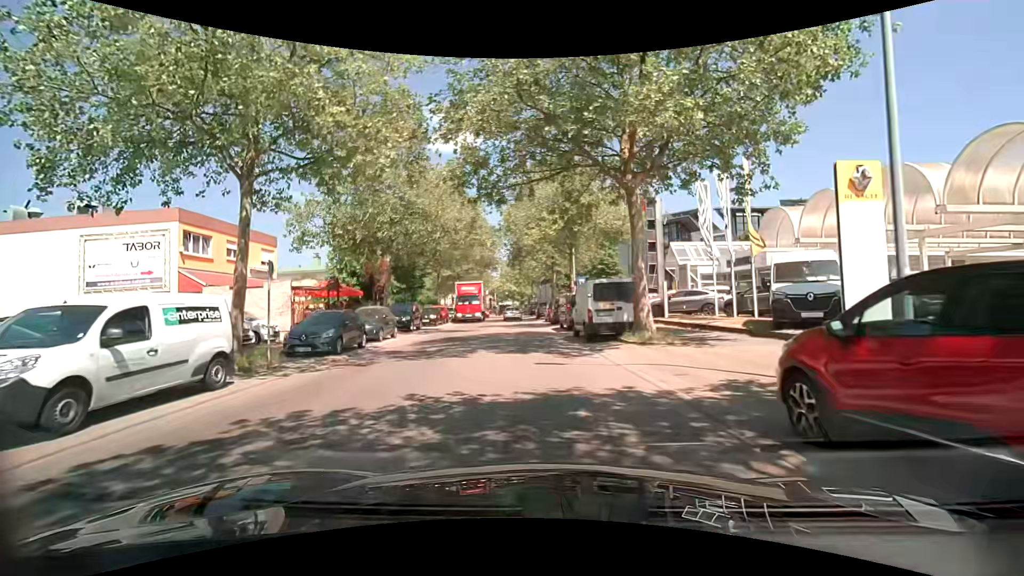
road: tertiary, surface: asphalt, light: Day
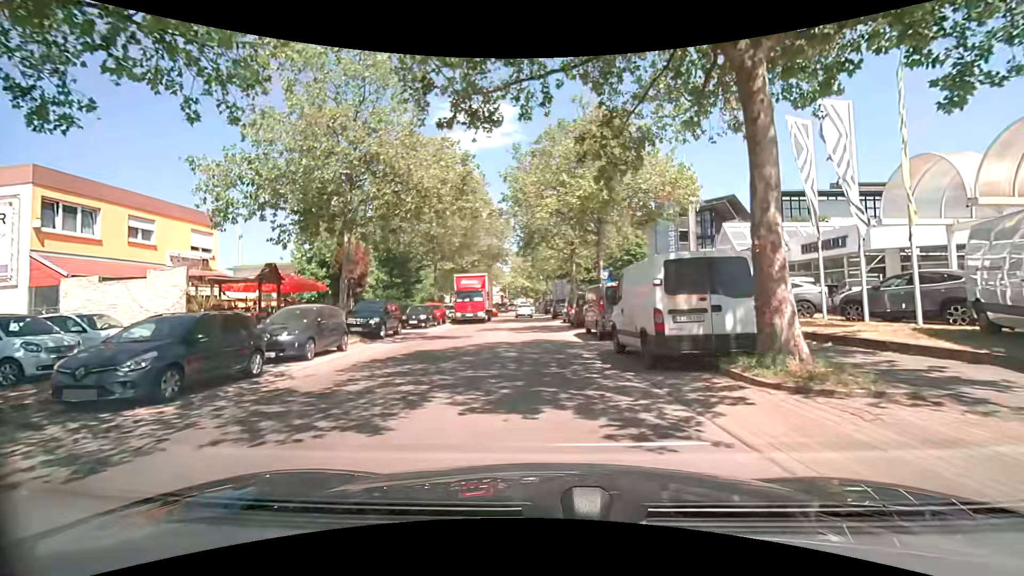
(-0.3, +8.1) m; -3°
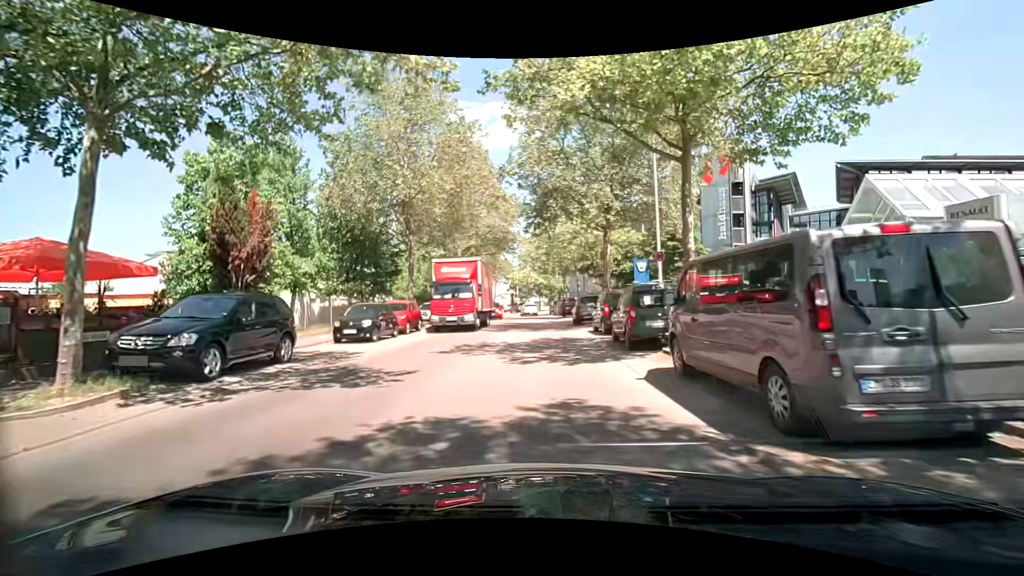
(-0.2, +12.3) m; -2°
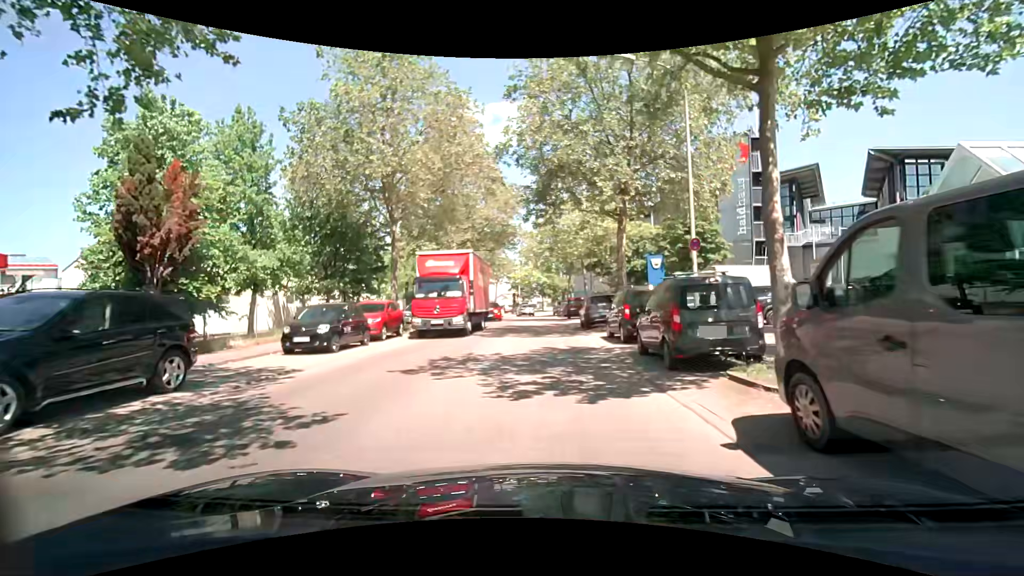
(0.0, +4.0) m; +1°
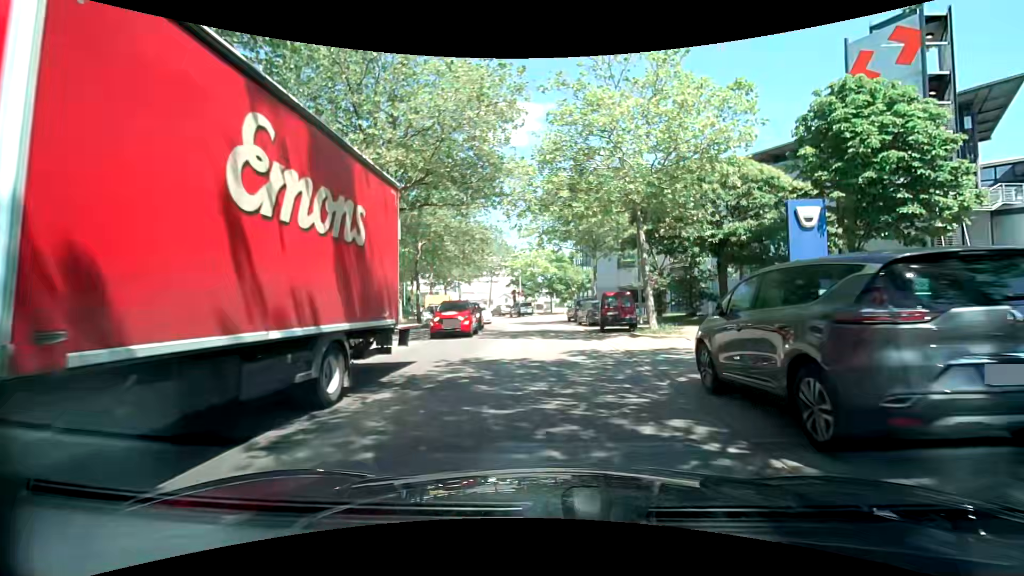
(-0.4, +19.8) m; -2°
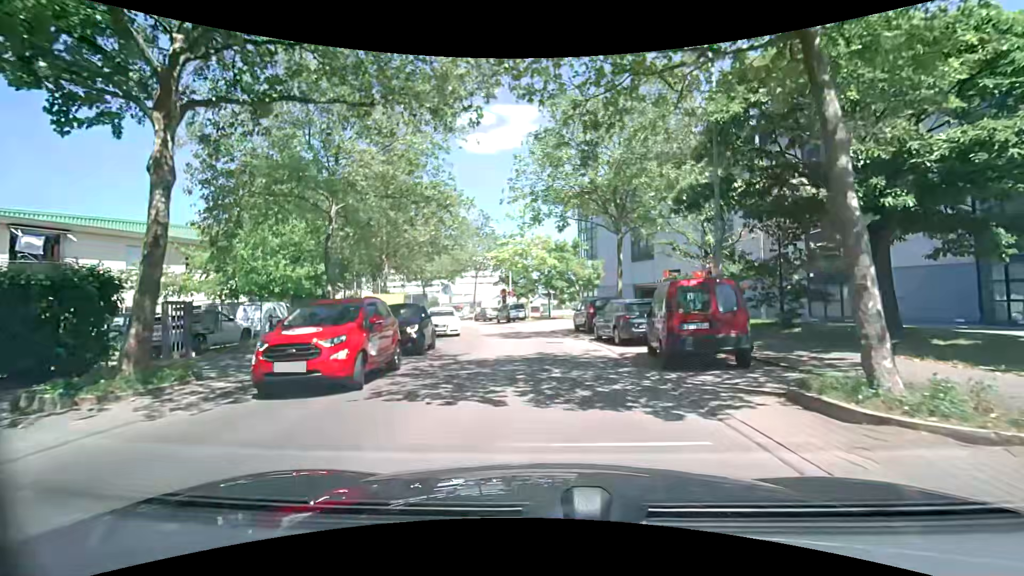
(+0.3, +12.3) m; +1°
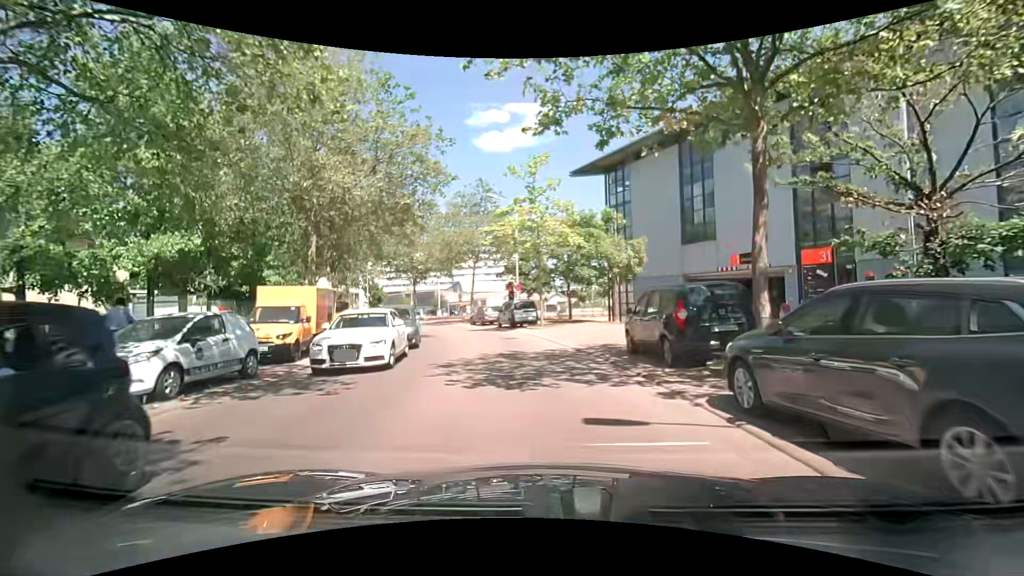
(0.0, +12.7) m; -3°
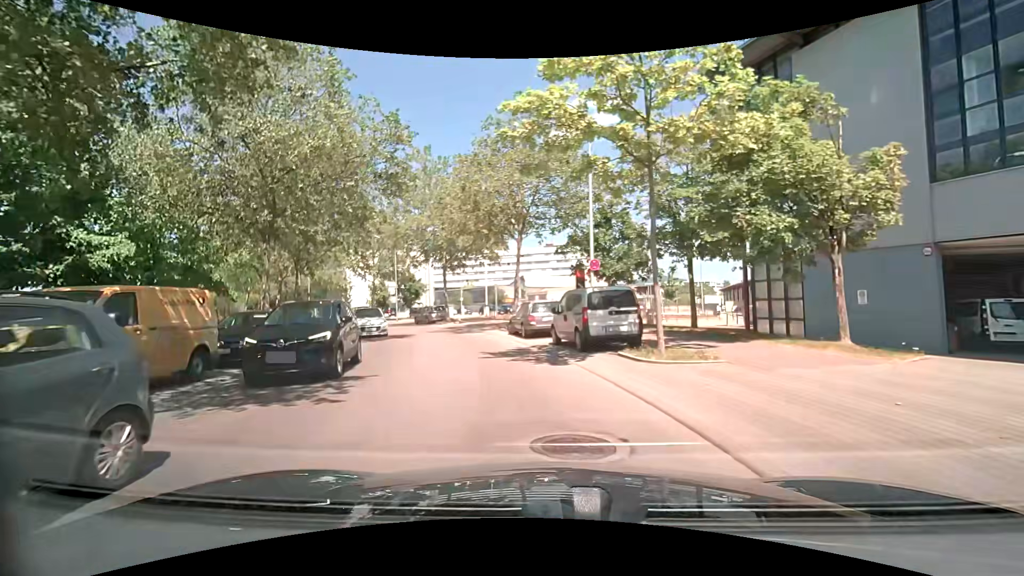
(-0.5, +16.5) m; -7°
(-1, +10) (-3, +20) (-6, +29) (-10, +38) (-16, +47) (-22, +55) (-28, +62) (-34, +70) (-41, +78) (-47, +85) m
